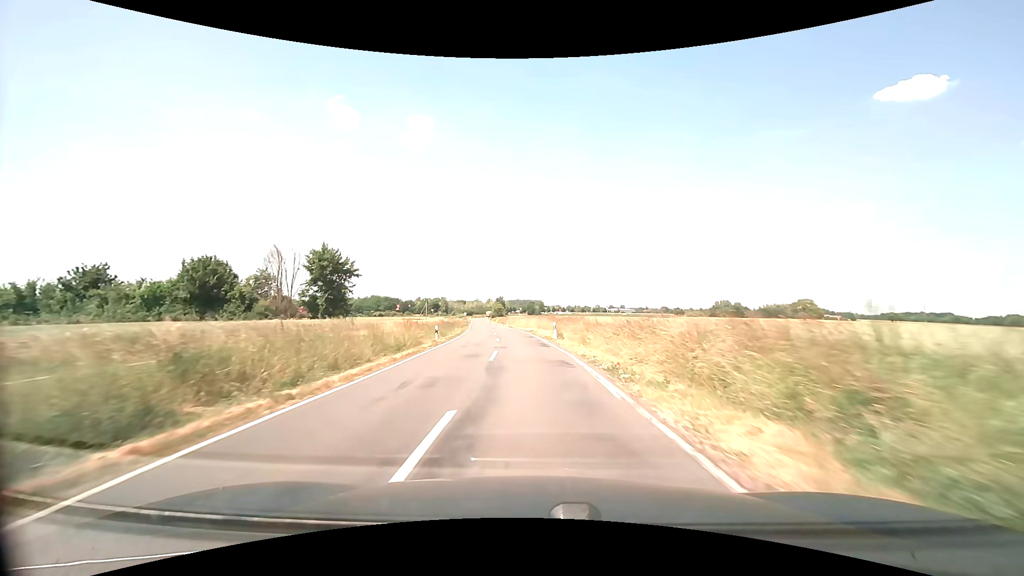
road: secondary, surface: asphalt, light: Day
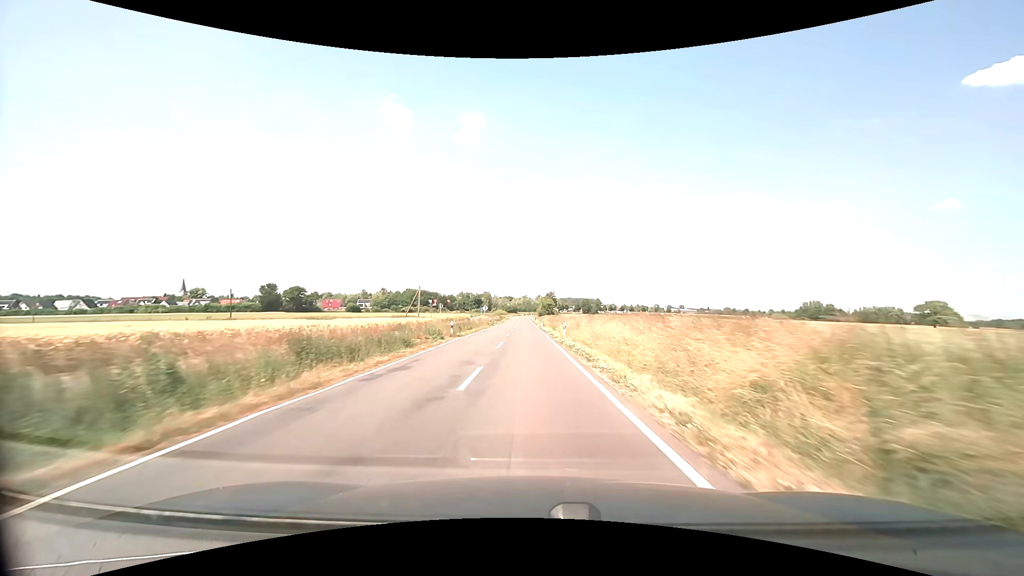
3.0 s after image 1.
(-3.0, +54.1) m; -6°
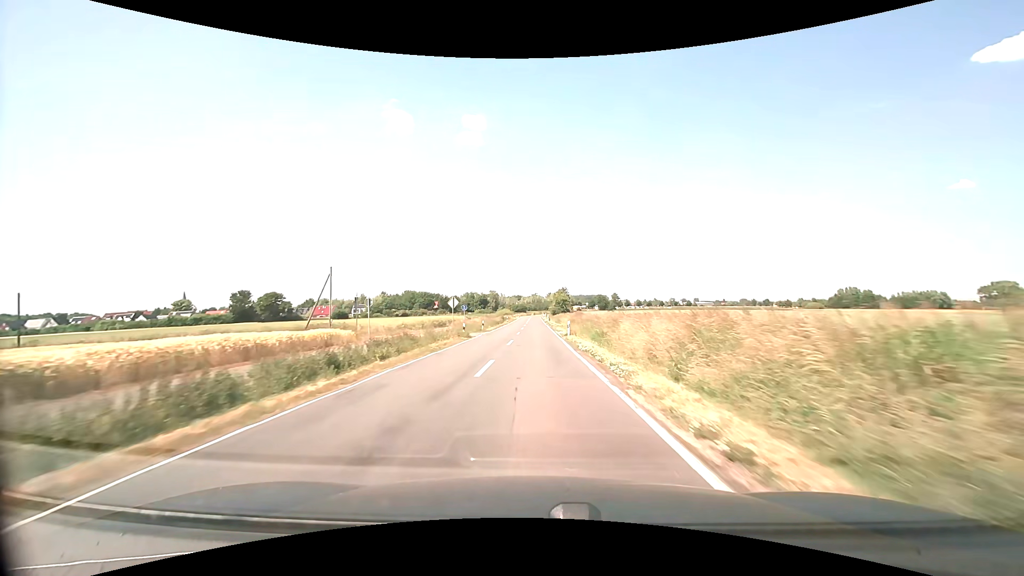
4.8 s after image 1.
(-0.5, +33.9) m; -2°
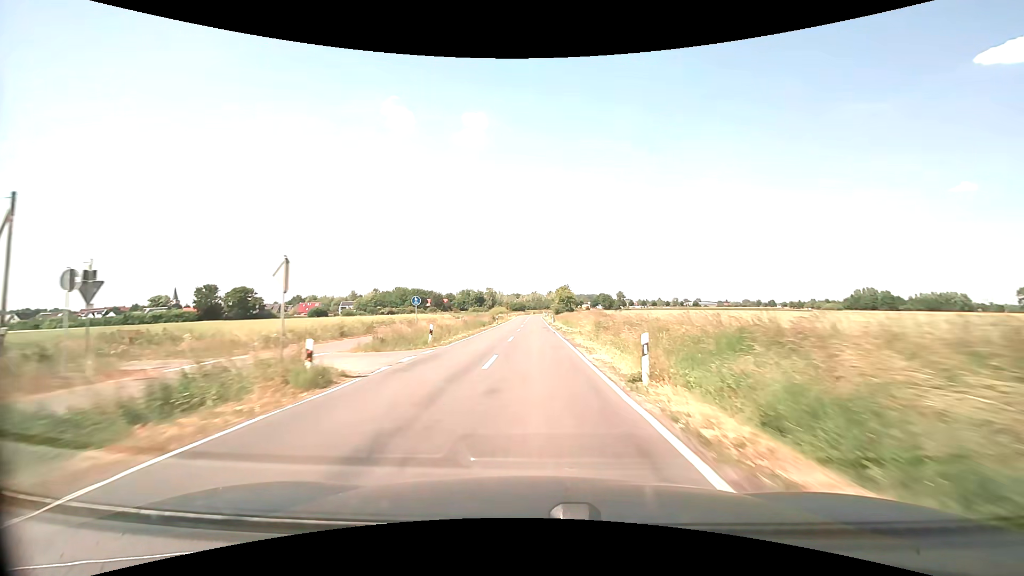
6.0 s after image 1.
(0.0, +23.1) m; 0°
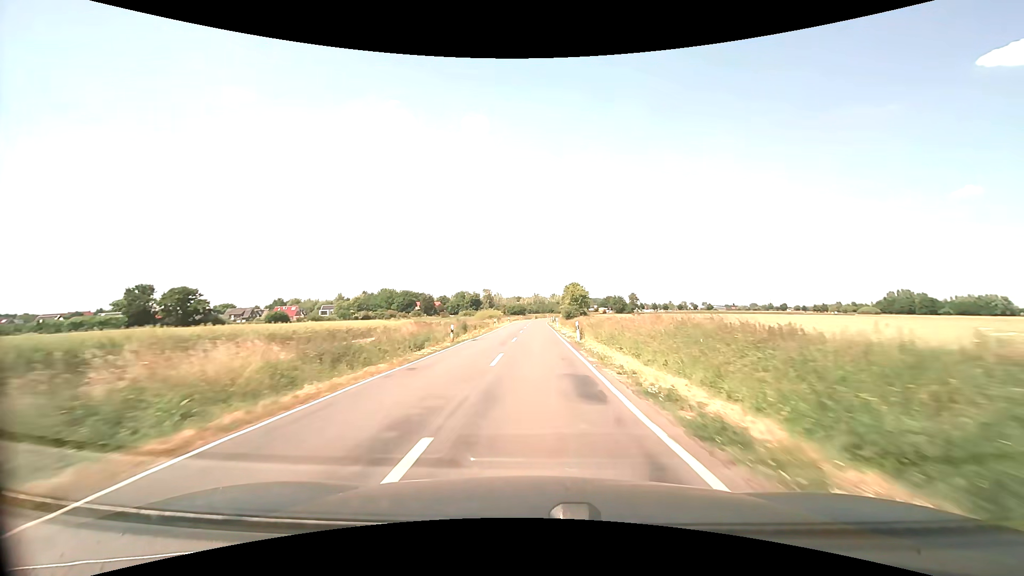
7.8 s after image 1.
(0.0, +35.2) m; 0°
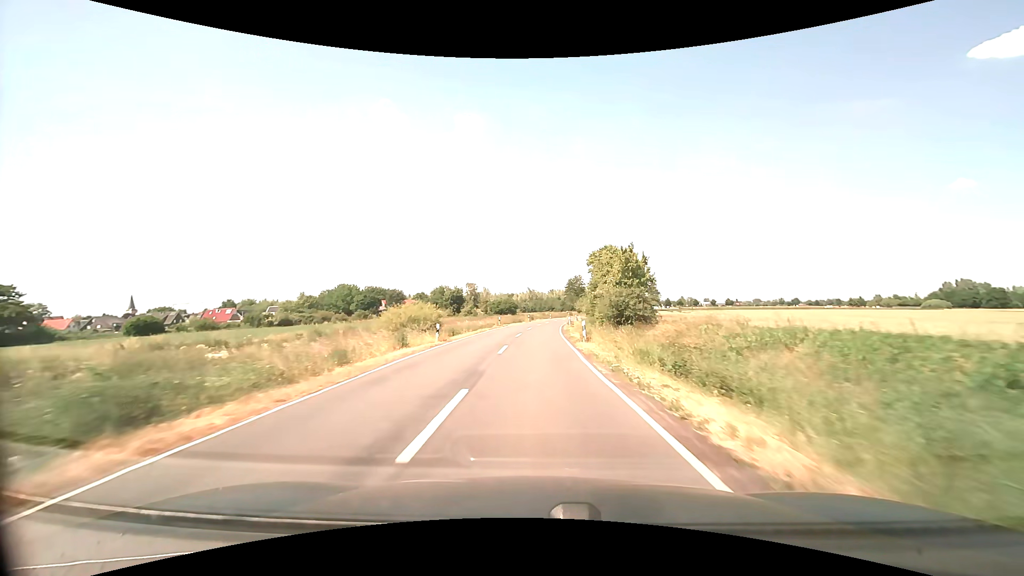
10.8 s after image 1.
(+0.3, +58.1) m; 0°
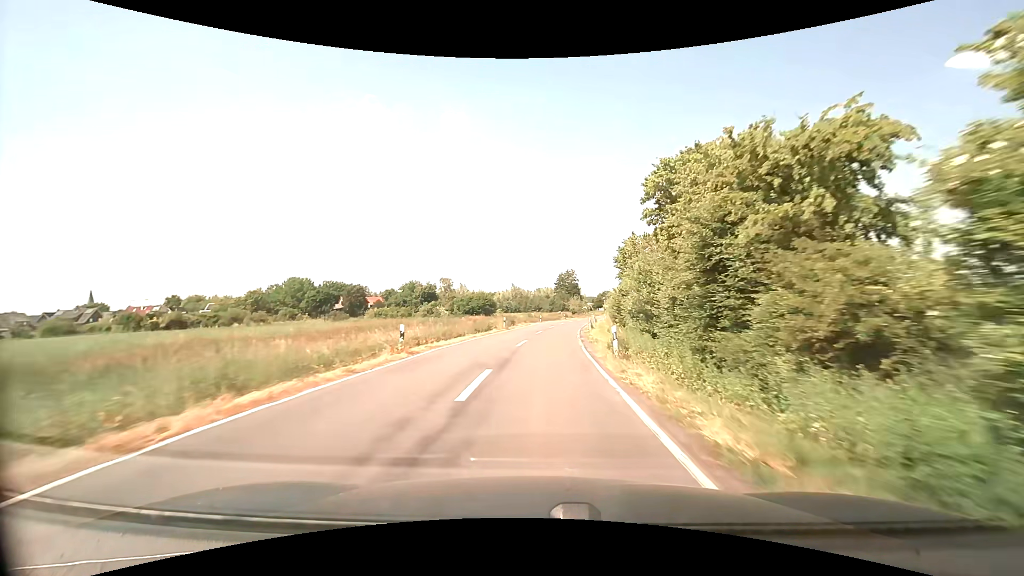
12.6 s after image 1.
(+0.3, +33.2) m; +2°
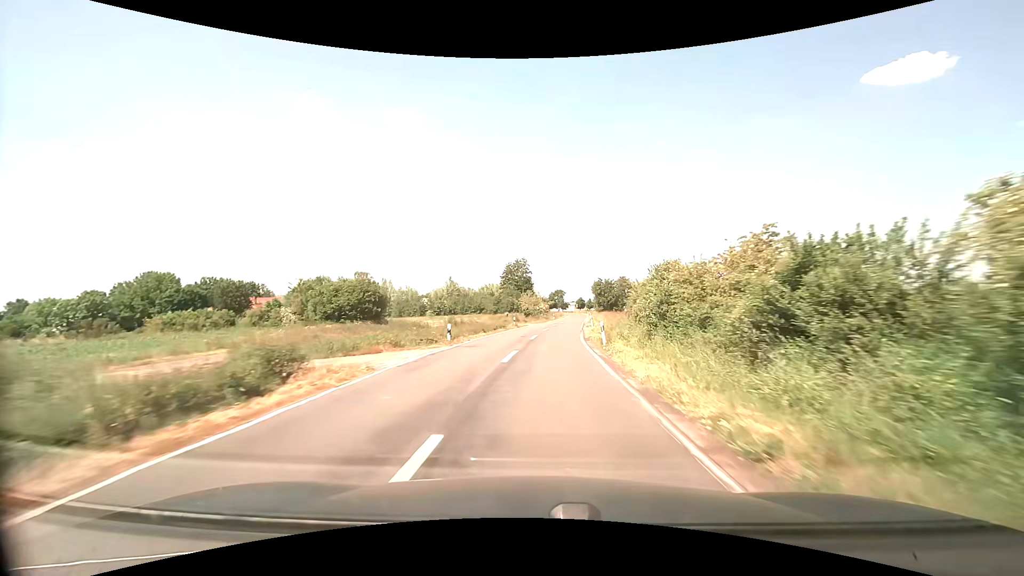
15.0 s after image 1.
(+2.1, +42.7) m; +6°
(0, +10) (+1, +20) (+1, +30) (+2, +40) (+3, +50) (+4, +60) (+5, +70) (+7, +80) (+8, +90) (+9, +100) m
